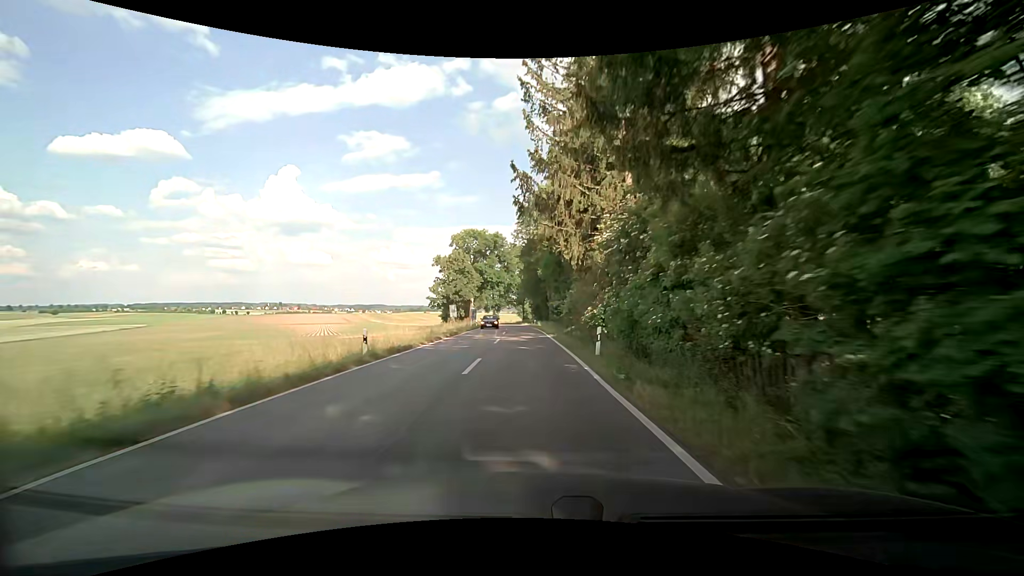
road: tertiary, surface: asphalt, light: Day
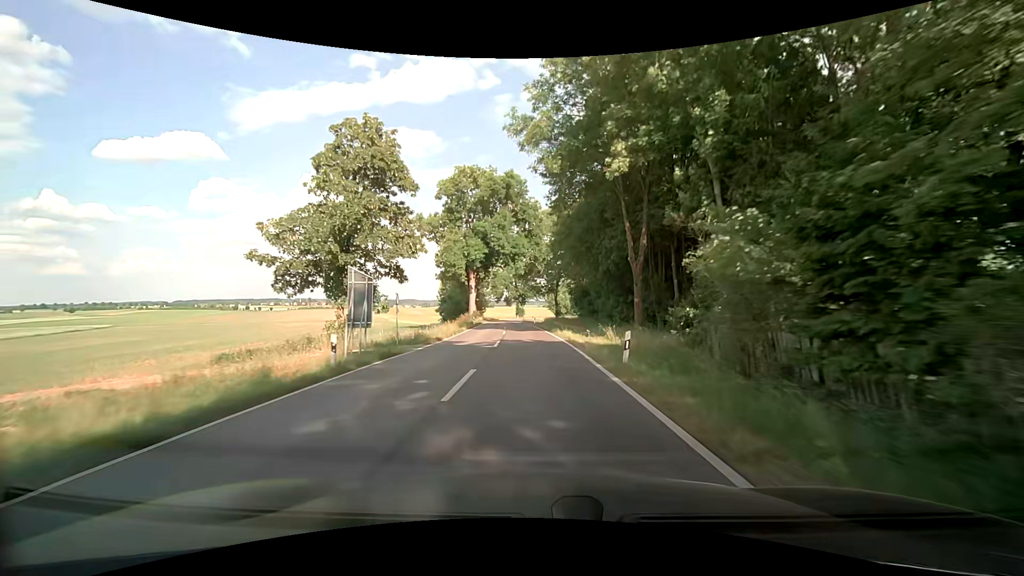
(-1.6, +51.7) m; -3°
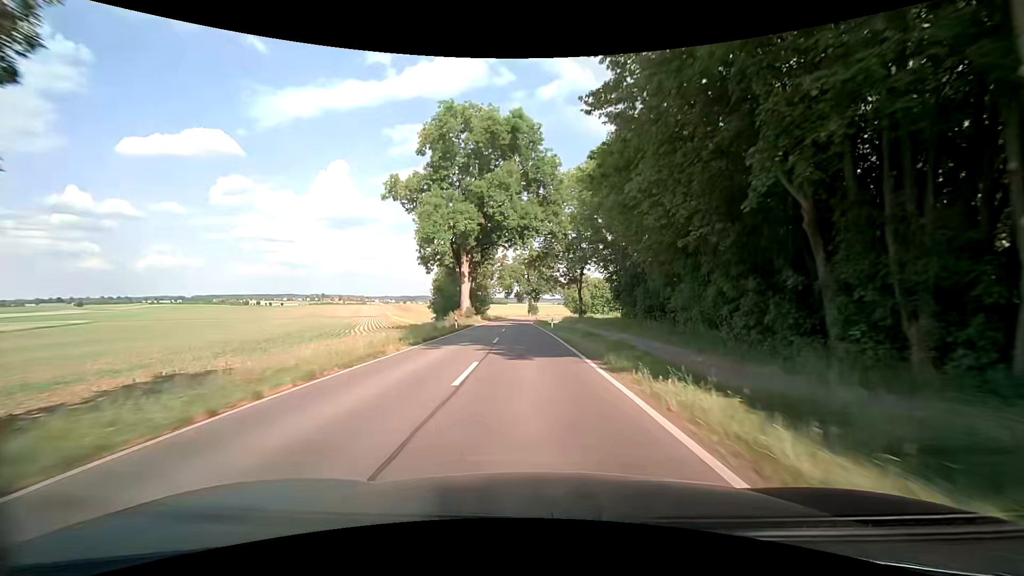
(-0.4, +22.5) m; -1°
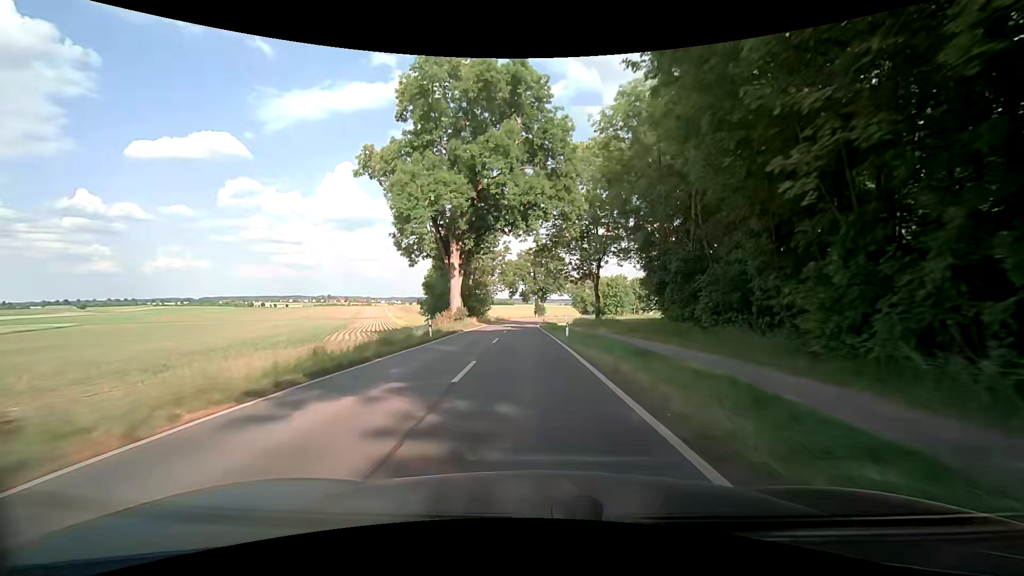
(-0.2, +11.6) m; -1°
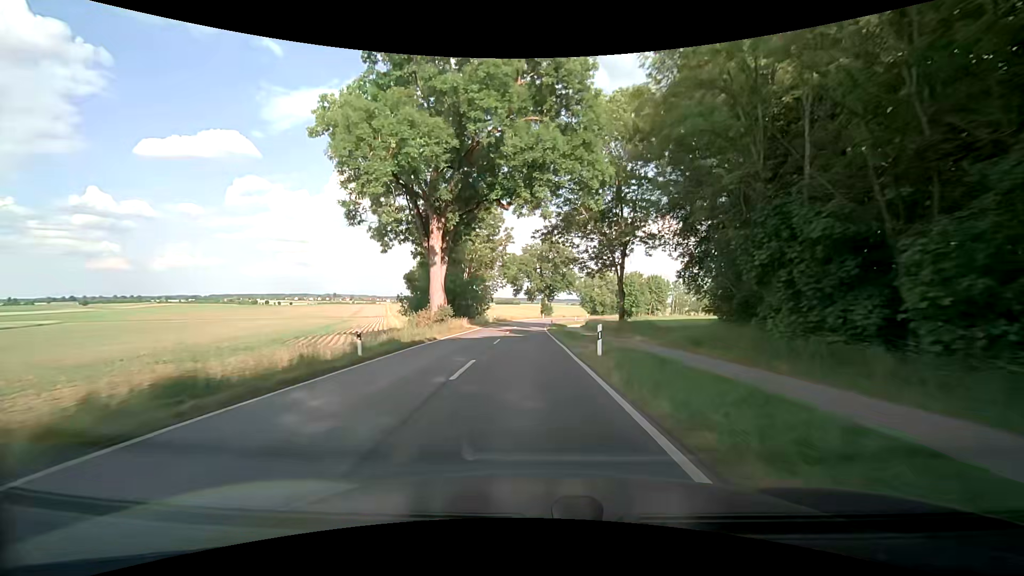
(-0.1, +11.8) m; -1°
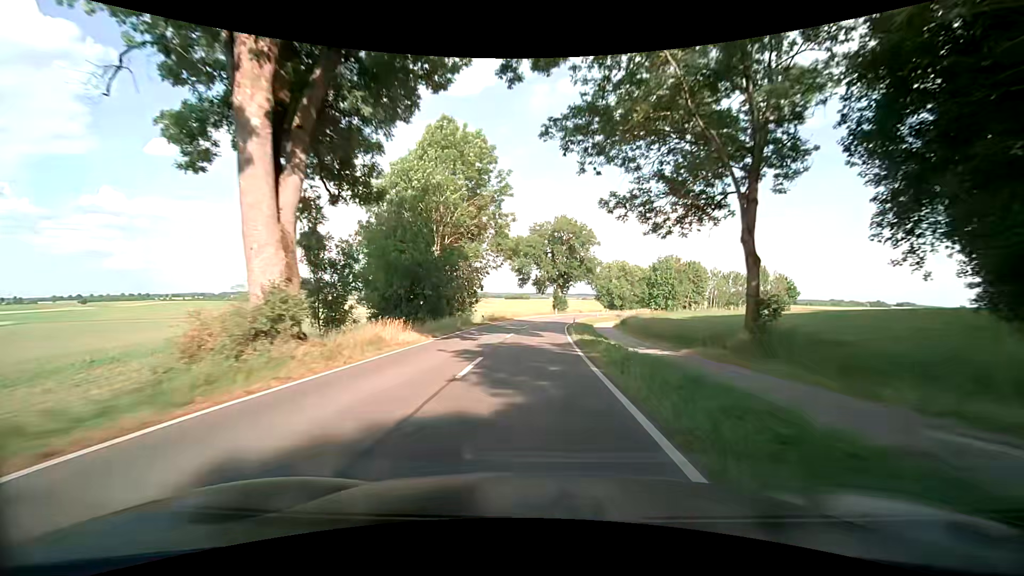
(-0.3, +24.0) m; -2°
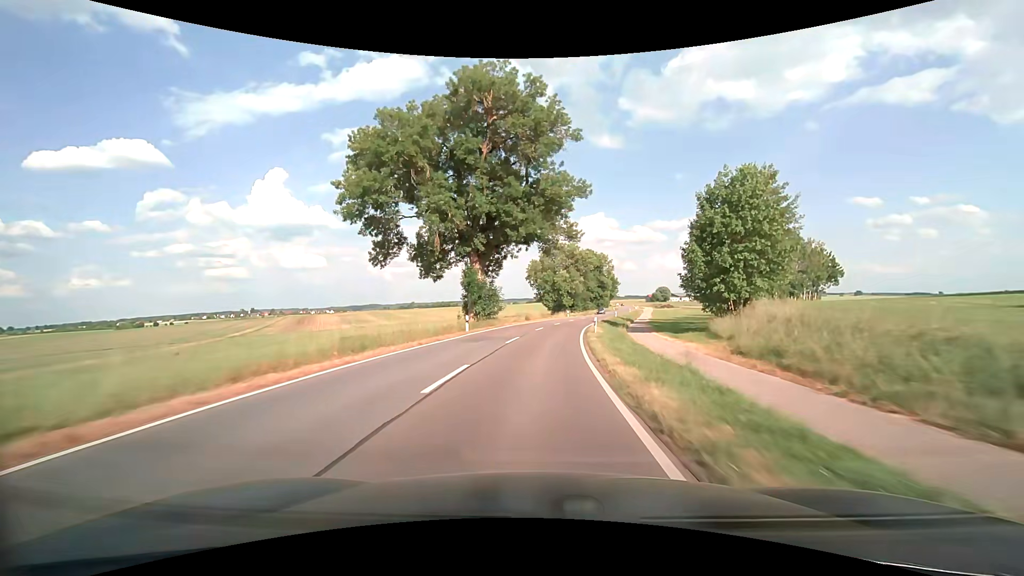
(+3.7, +61.6) m; +8°
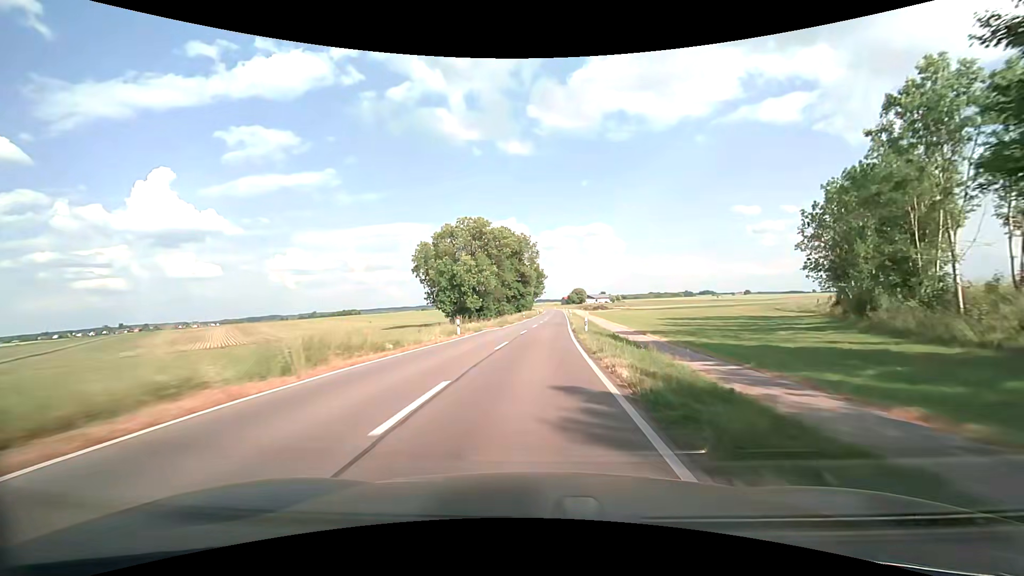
(+4.2, +50.2) m; +10°
(0, +10) (0, +20) (+1, +30) (+1, +40) (+2, +50) (+3, +60) (+3, +70) (+4, +80) (+4, +90) (+5, +100) m
